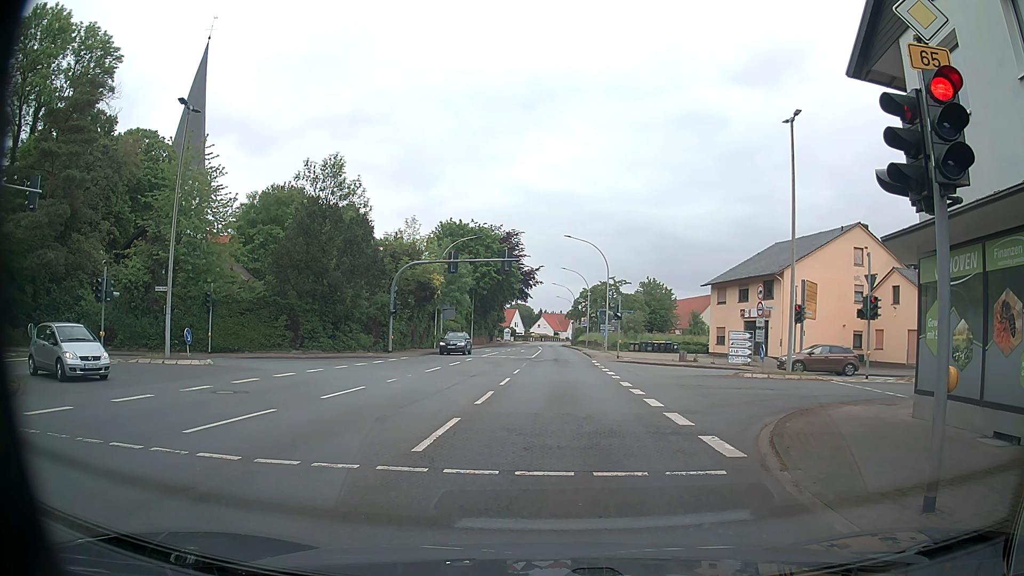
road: primary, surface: asphalt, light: Day
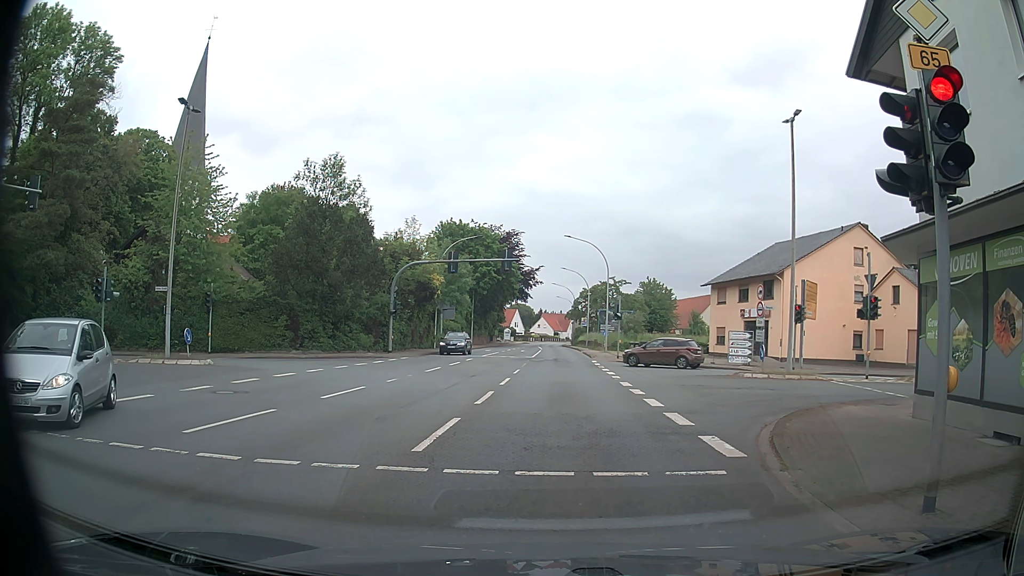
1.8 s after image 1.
(0.0, 0.0) m; 0°
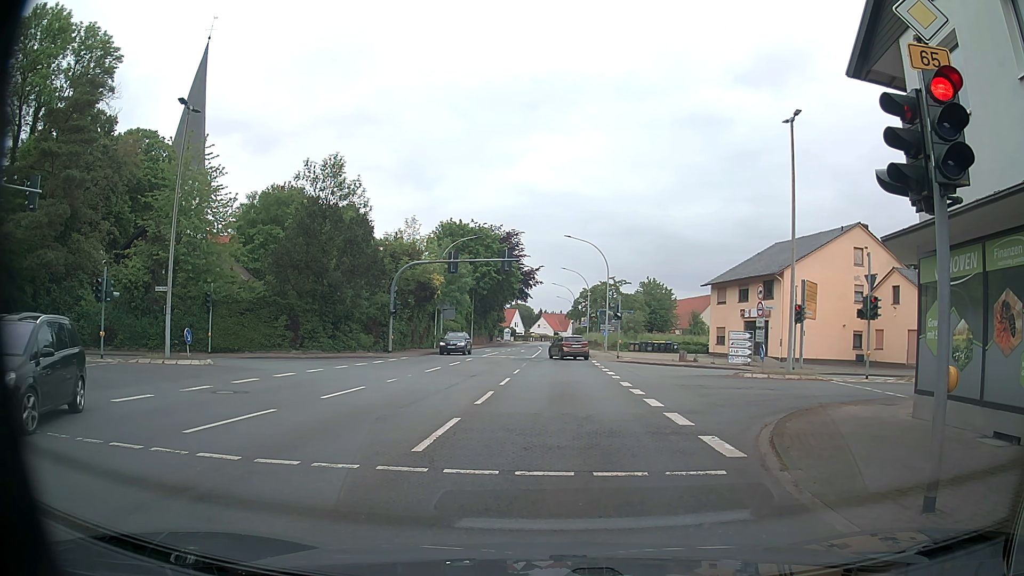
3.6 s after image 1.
(0.0, 0.0) m; 0°
(0, +10) (0, +20) (0, +30) (0, +40) (0, +50) (0, +60) (0, +70) (0, +80) (0, +90) (0, +100) m
